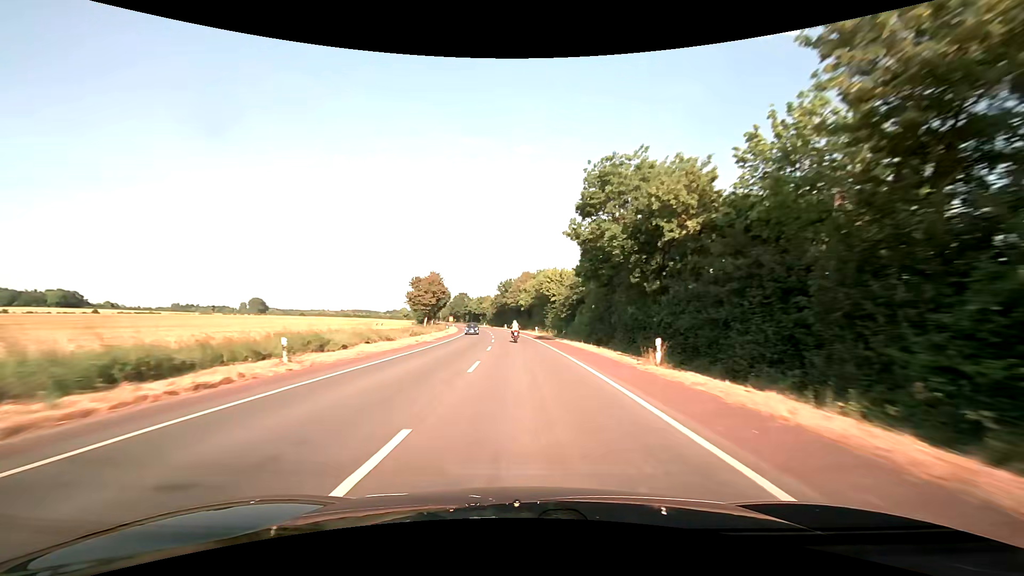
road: secondary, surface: asphalt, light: Day
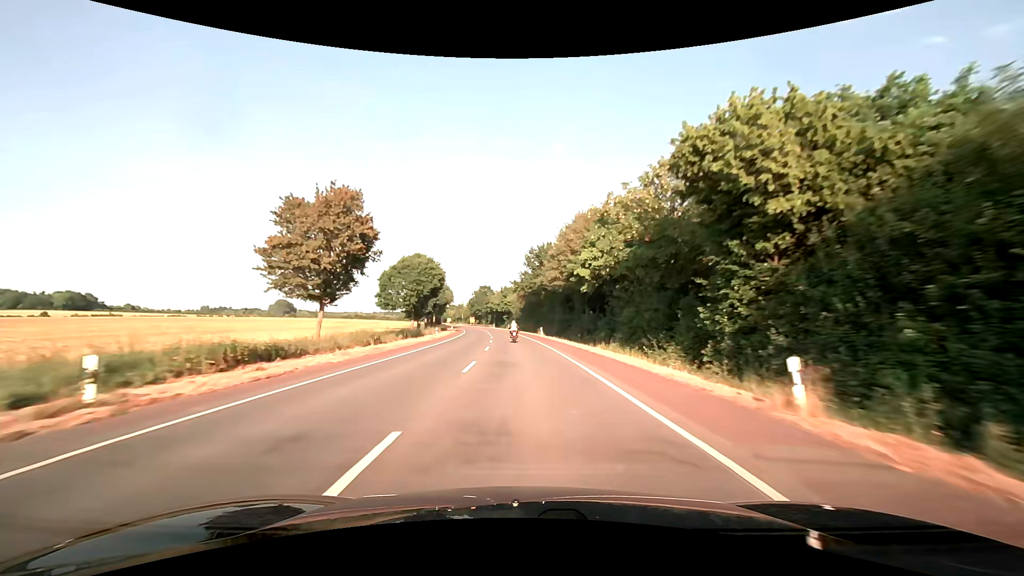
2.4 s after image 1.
(-2.1, +58.4) m; -4°
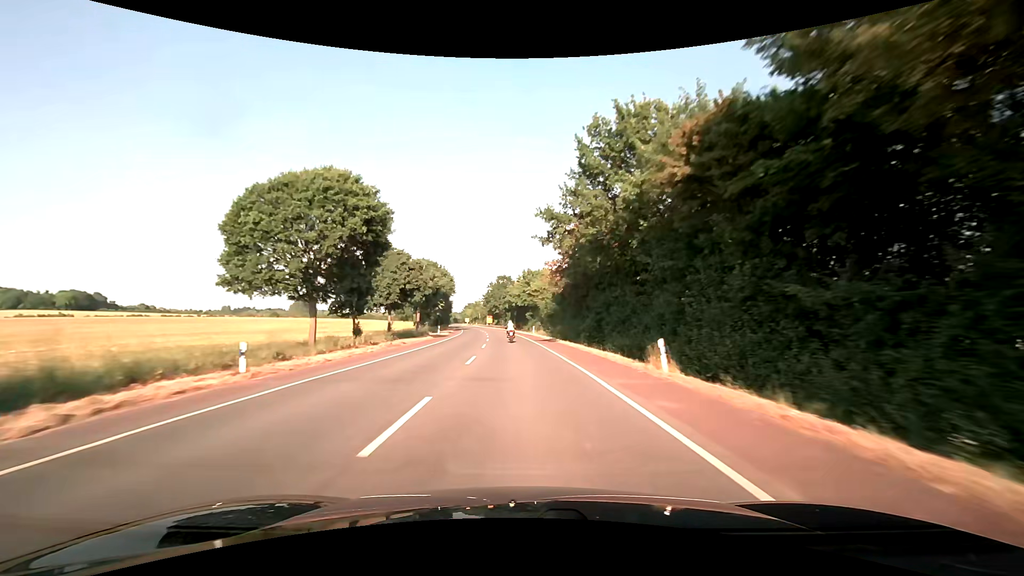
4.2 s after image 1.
(-1.1, +43.7) m; -3°
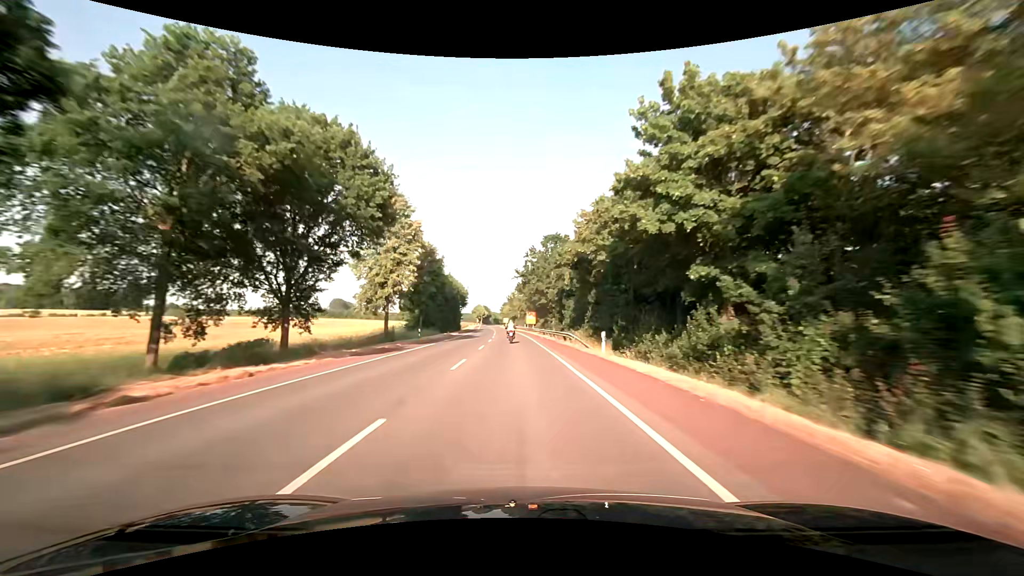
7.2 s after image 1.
(-3.2, +72.2) m; -5°
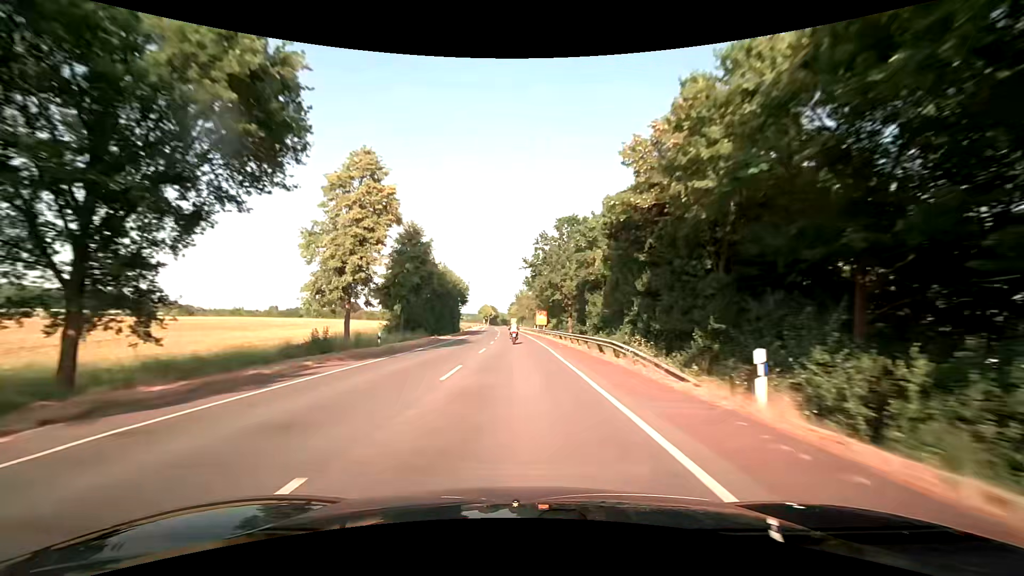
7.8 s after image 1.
(-0.2, +14.4) m; -1°
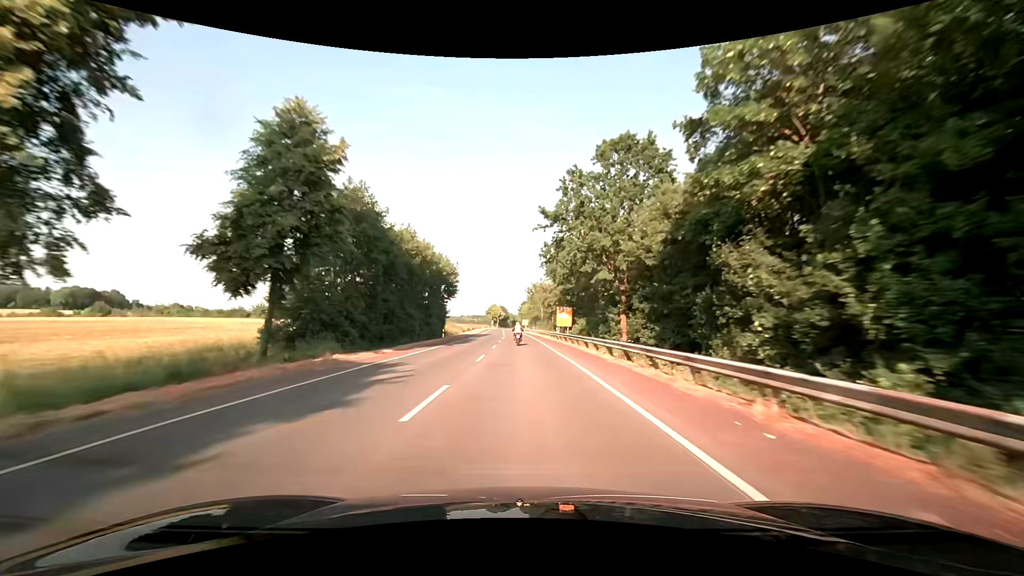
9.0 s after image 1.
(-0.4, +28.6) m; -1°
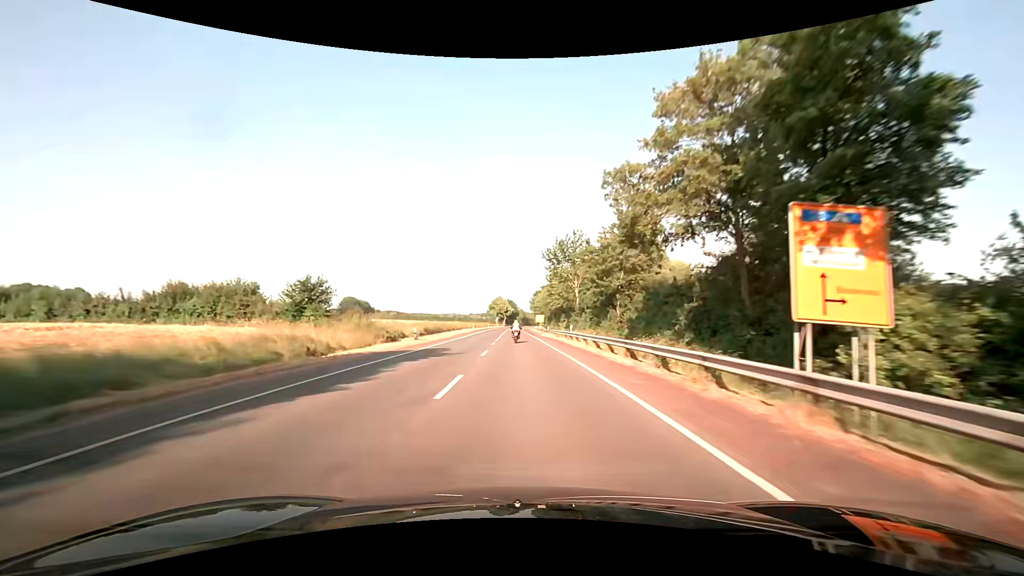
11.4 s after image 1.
(-0.9, +57.1) m; -2°
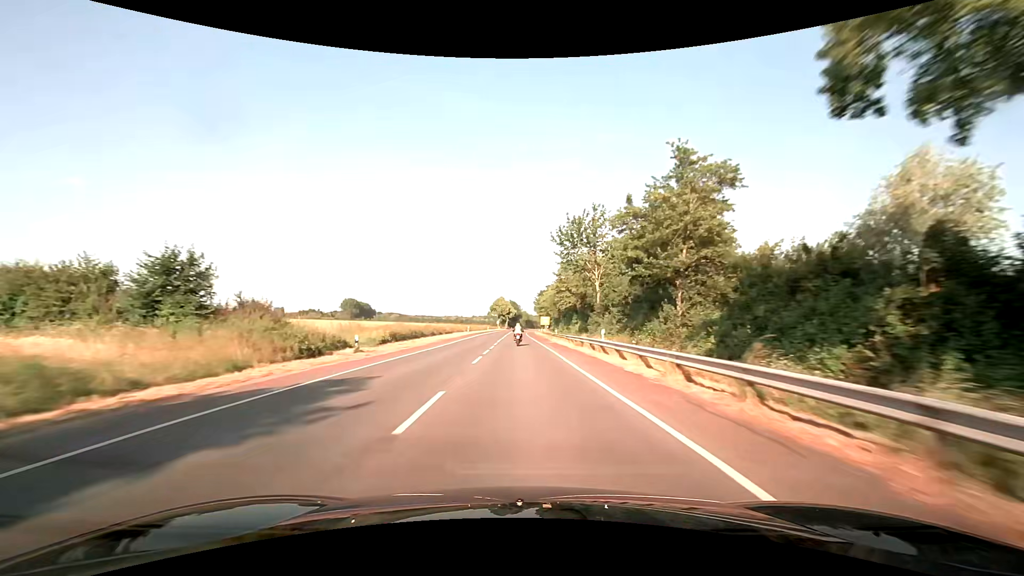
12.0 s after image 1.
(0.0, +14.2) m; 0°
(0, +10) (0, +20) (0, +30) (0, +40) (0, +50) (0, +60) (0, +70) (0, +80) (0, +90) (0, +100) m
